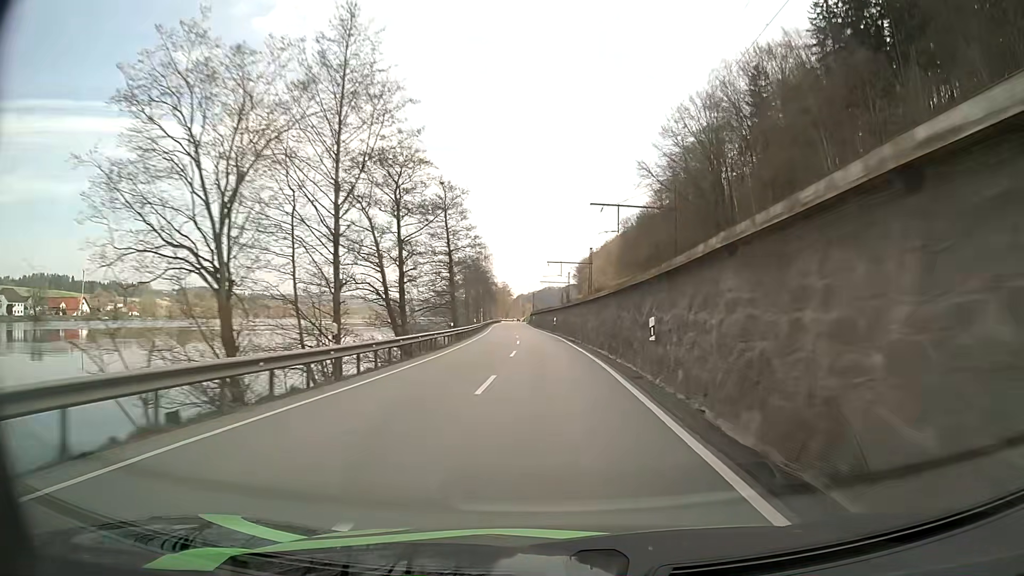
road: primary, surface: asphalt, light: Day
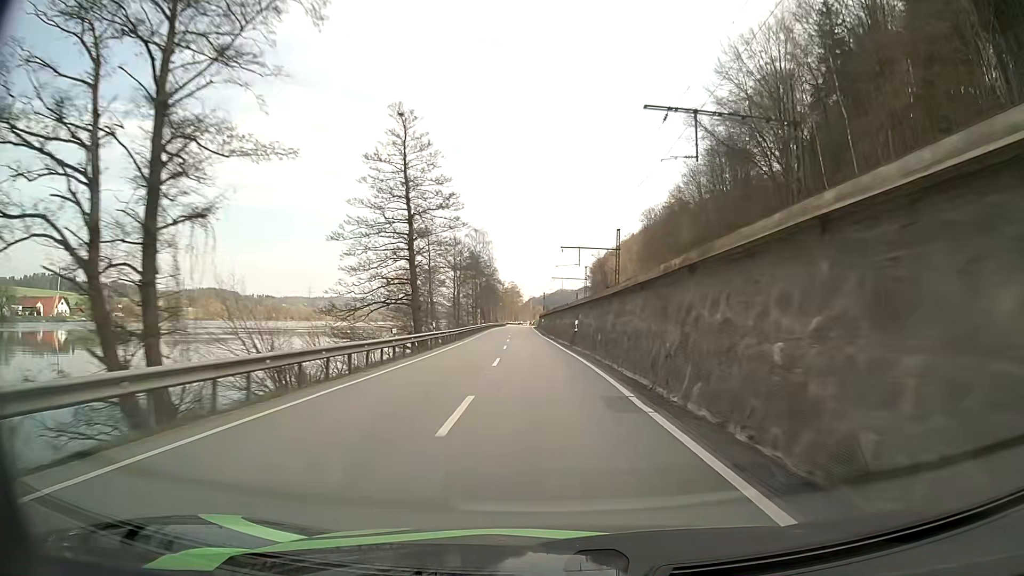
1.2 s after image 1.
(-0.2, +28.3) m; -1°
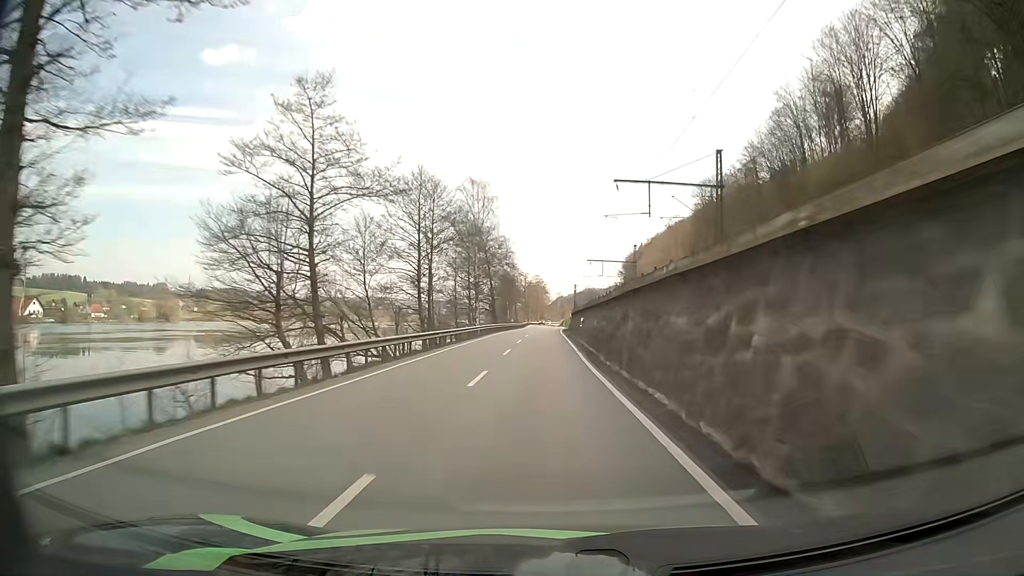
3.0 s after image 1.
(-1.0, +42.0) m; -2°
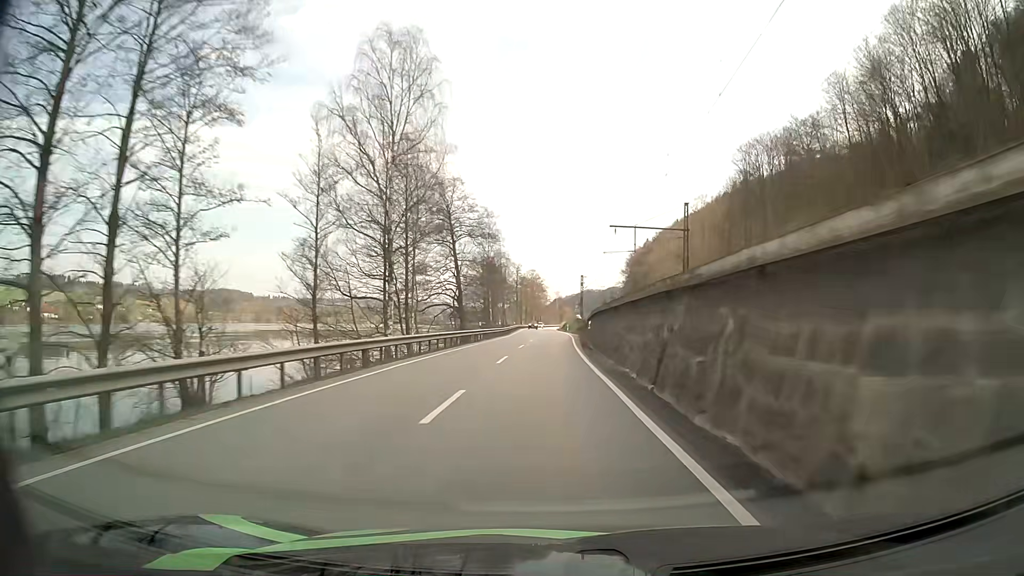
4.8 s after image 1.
(-0.1, +41.0) m; 0°
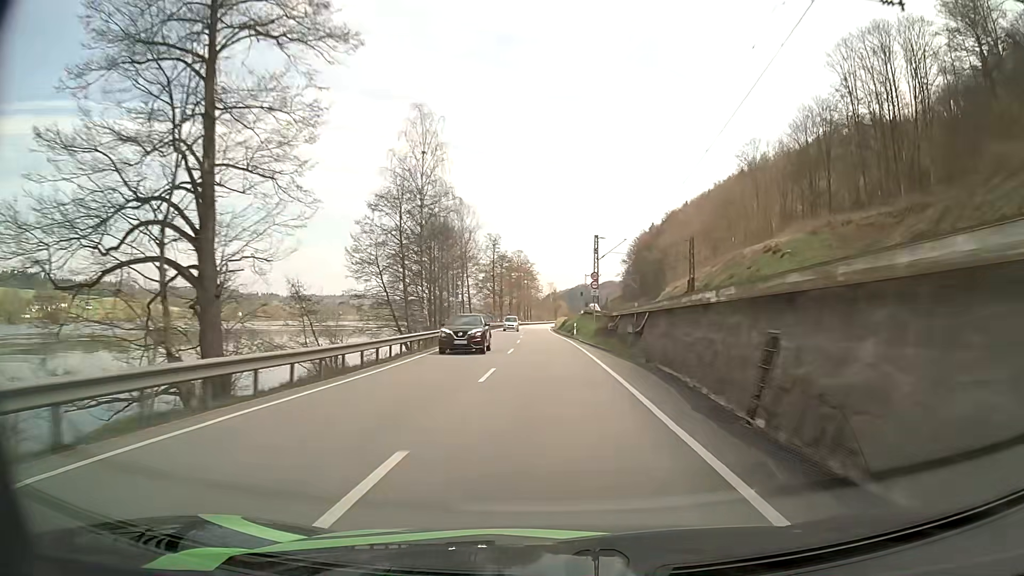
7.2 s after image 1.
(+0.8, +53.4) m; +1°
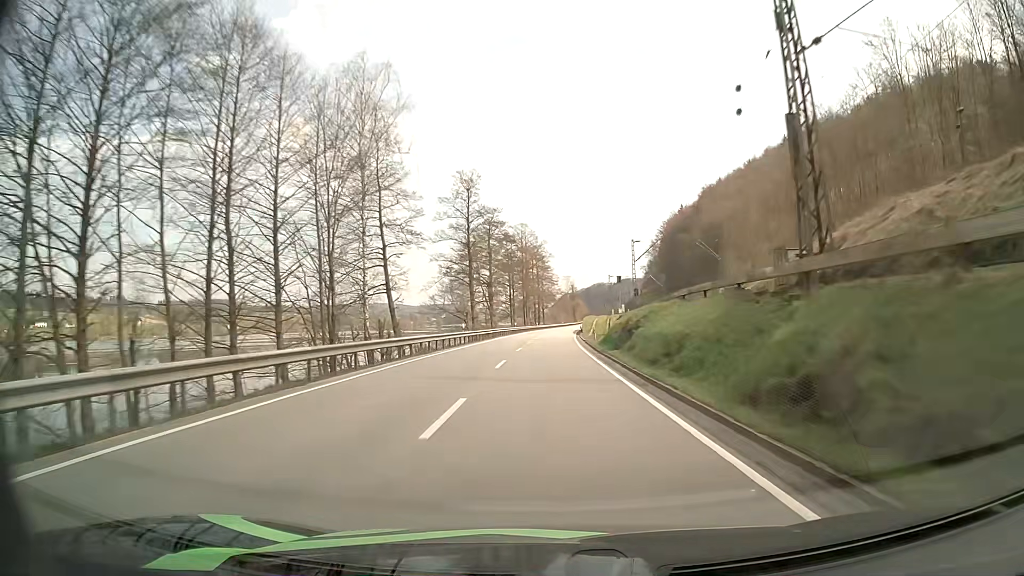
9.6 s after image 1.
(-0.9, +55.0) m; -1°
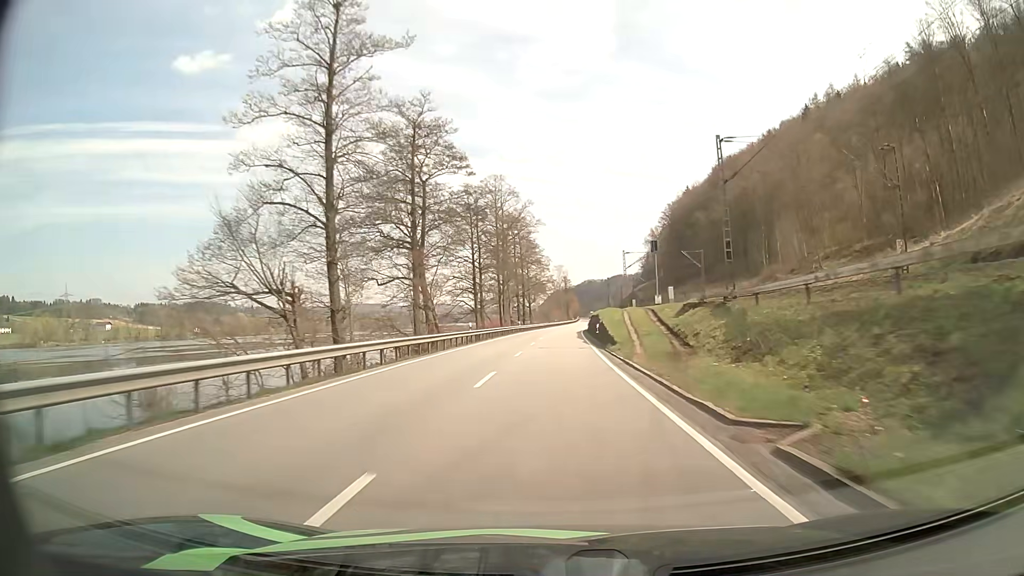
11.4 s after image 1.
(+0.1, +41.6) m; +1°
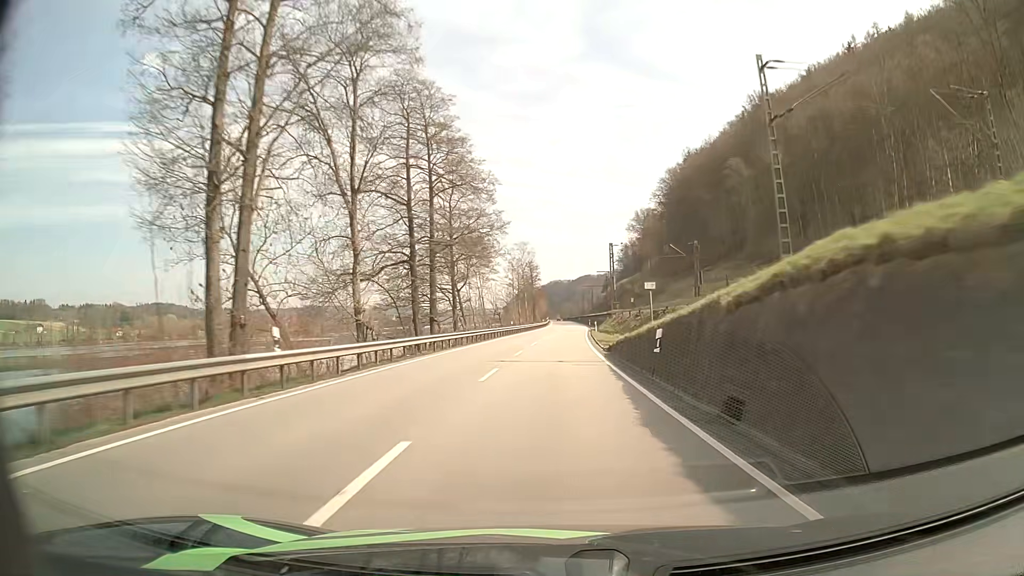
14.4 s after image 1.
(+1.6, +70.0) m; +3°
(0, +10) (0, +20) (0, +30) (+1, +40) (+1, +50) (+2, +60) (+2, +70) (+3, +80) (+3, +90) (+4, +100) m
